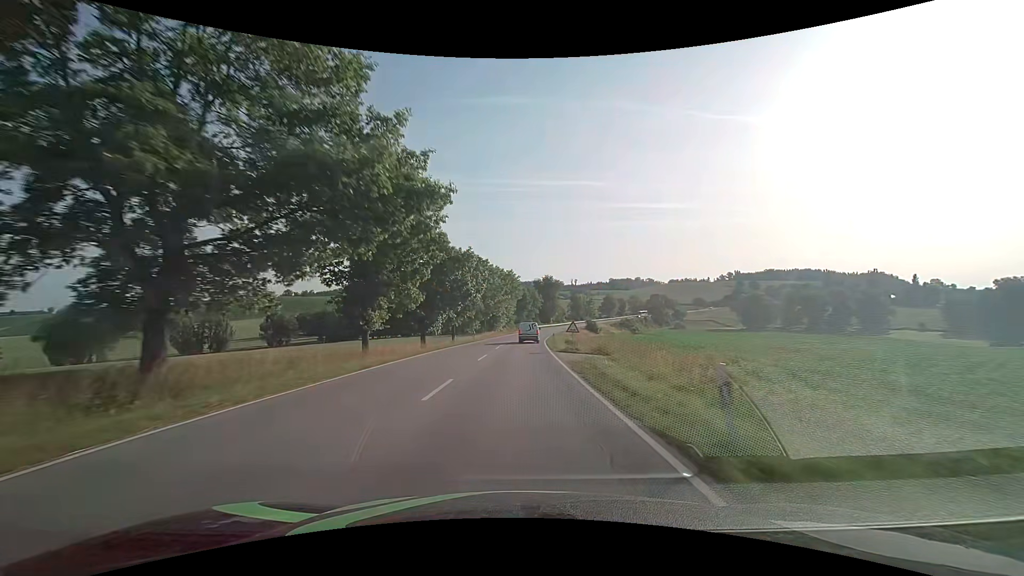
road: secondary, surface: asphalt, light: Day
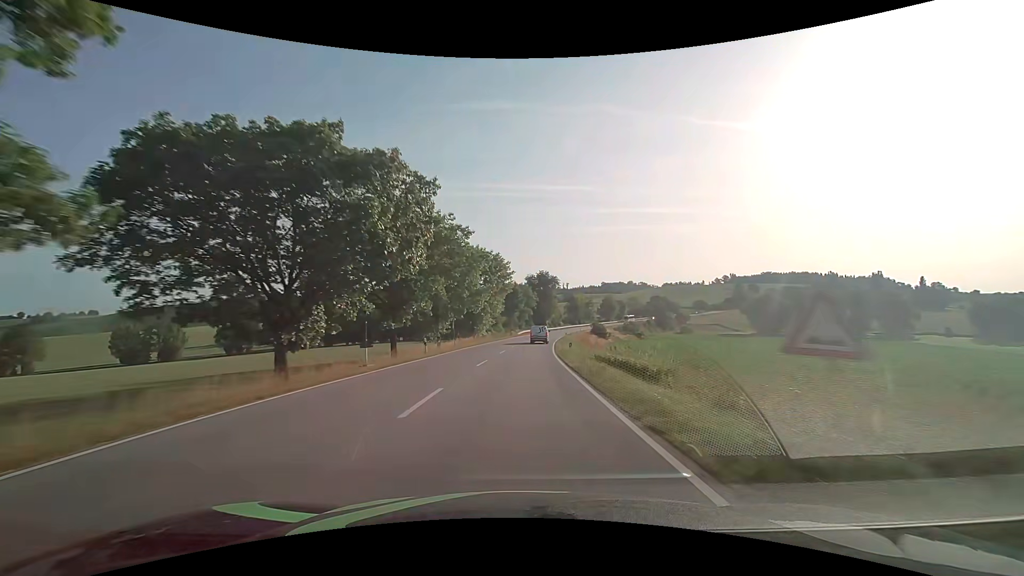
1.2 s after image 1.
(+0.1, +25.8) m; +1°
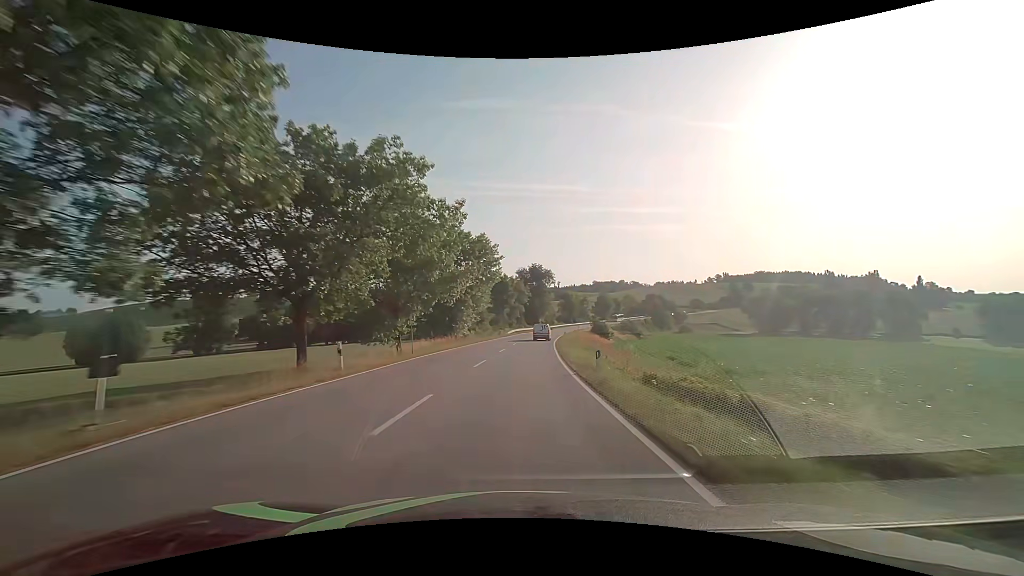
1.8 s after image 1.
(+0.2, +13.5) m; +1°
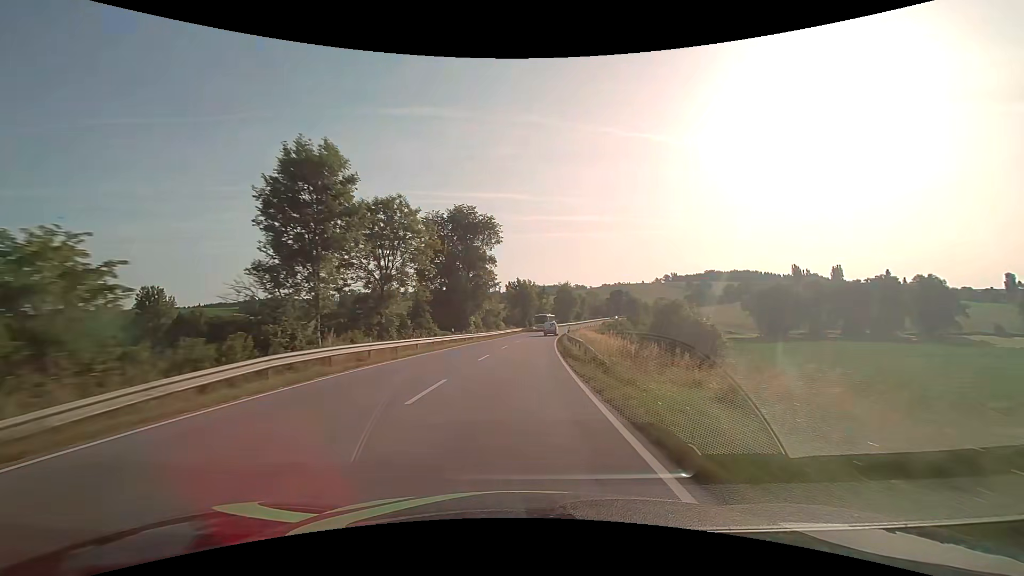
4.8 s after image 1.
(+4.1, +69.5) m; +7°
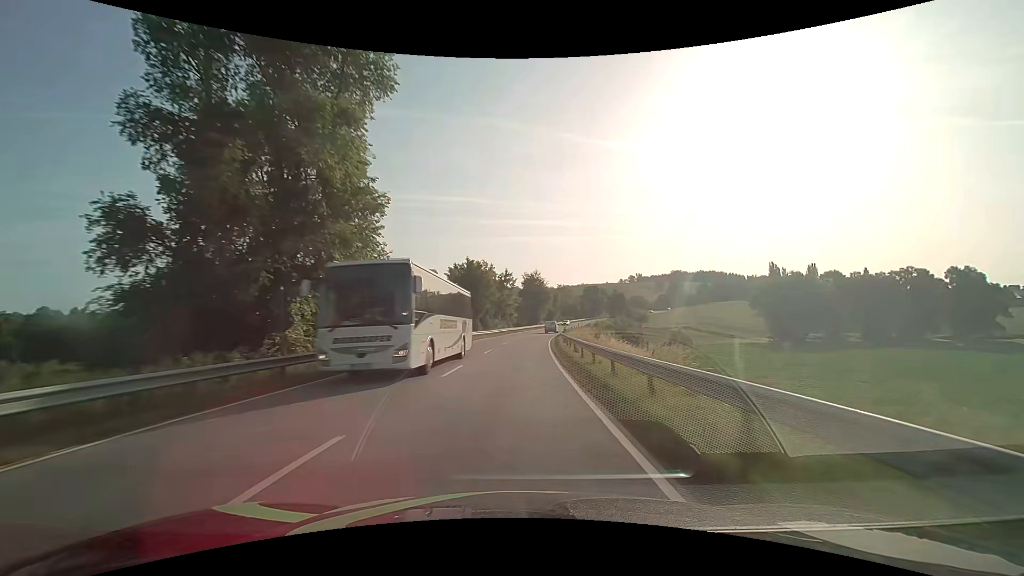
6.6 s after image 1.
(+1.8, +42.3) m; +5°
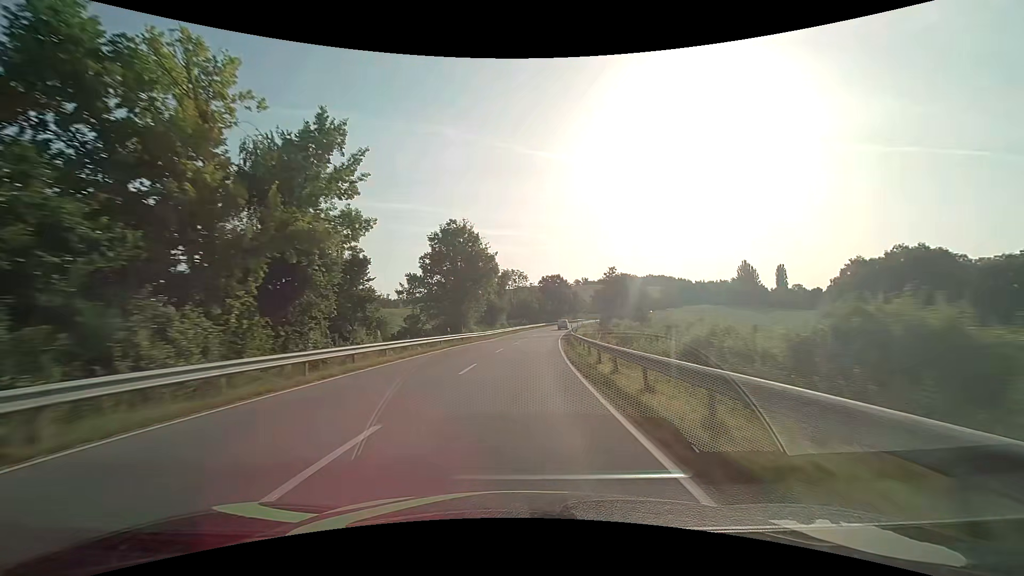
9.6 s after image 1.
(+4.1, +70.8) m; +7°
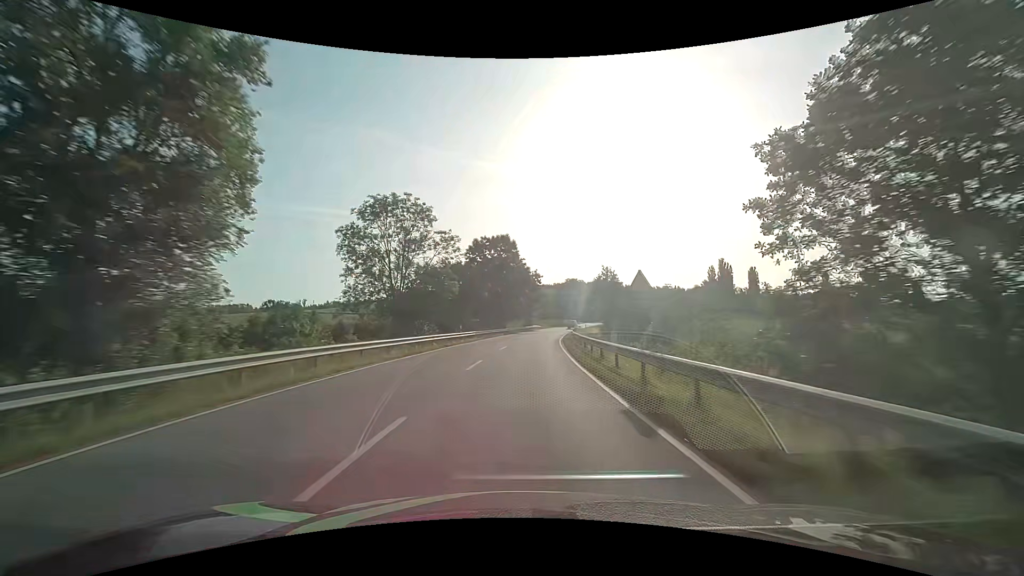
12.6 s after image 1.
(+4.3, +71.0) m; +7°
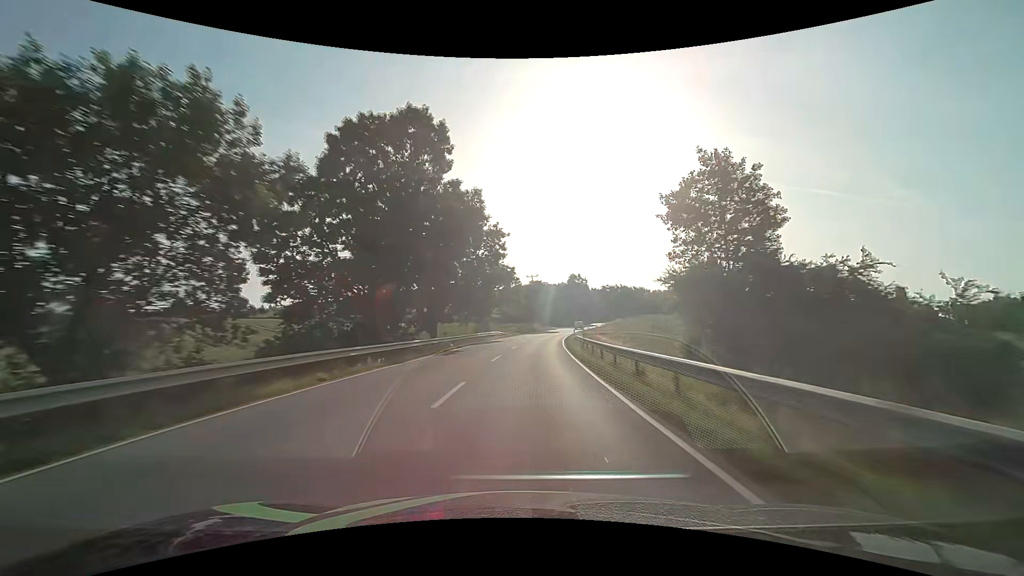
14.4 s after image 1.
(+1.7, +42.7) m; +5°
(0, +10) (0, +20) (+1, +30) (+2, +40) (+3, +50) (+4, +60) (+5, +70) (+7, +80) (+8, +89) (+10, +99) m
